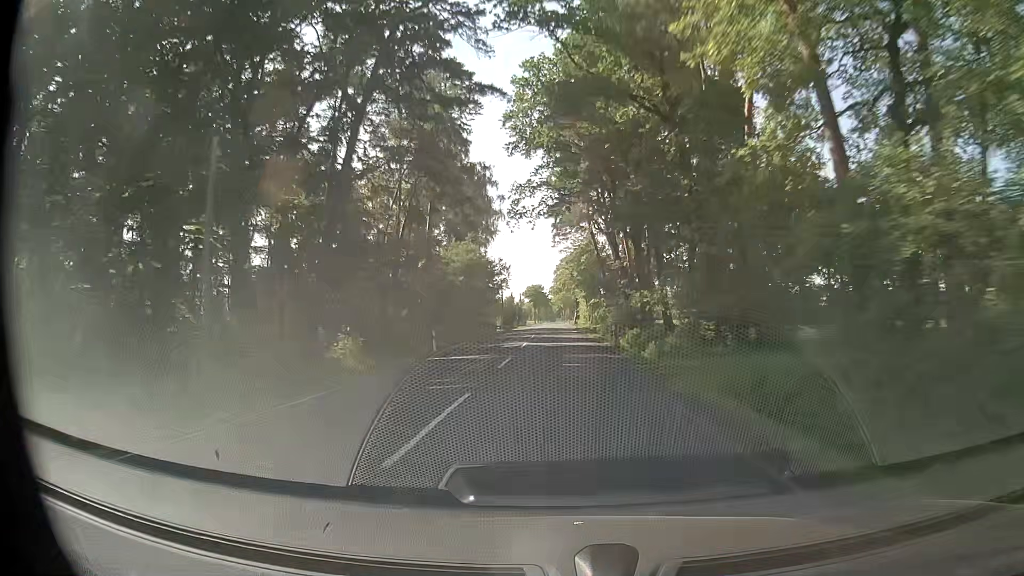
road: secondary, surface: asphalt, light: Day
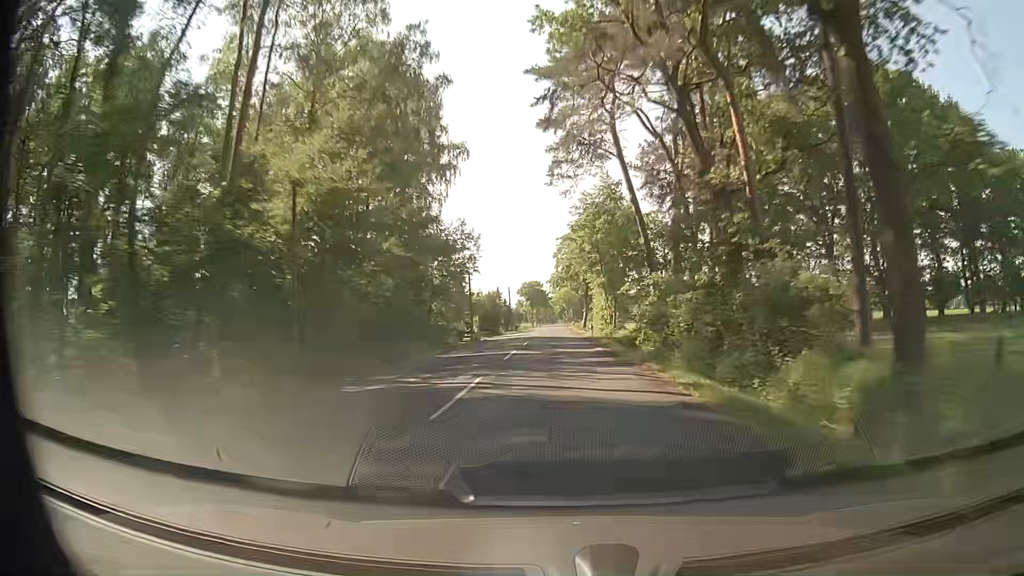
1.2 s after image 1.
(-0.1, +33.1) m; 0°
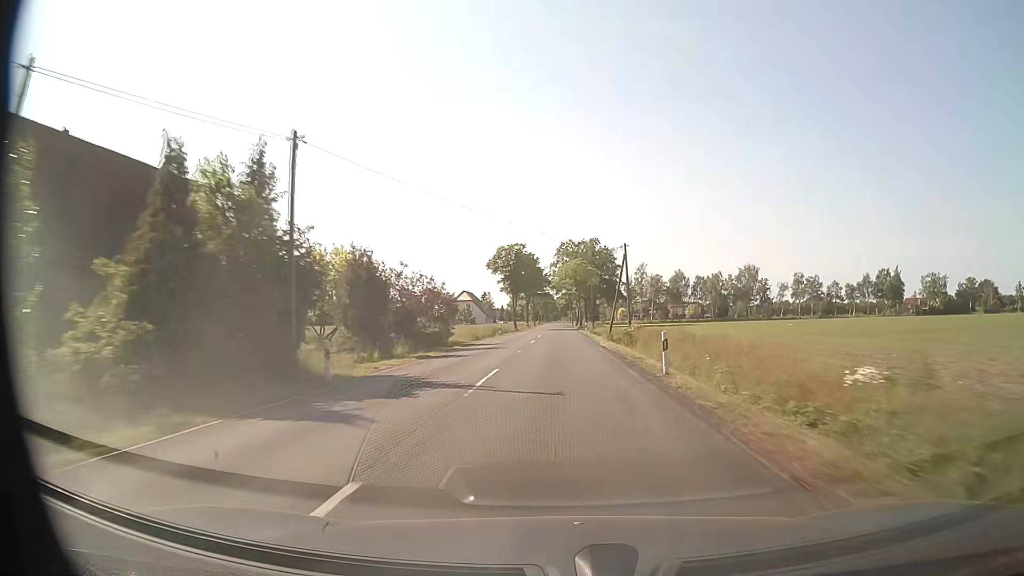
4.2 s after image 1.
(-0.7, +82.1) m; -1°
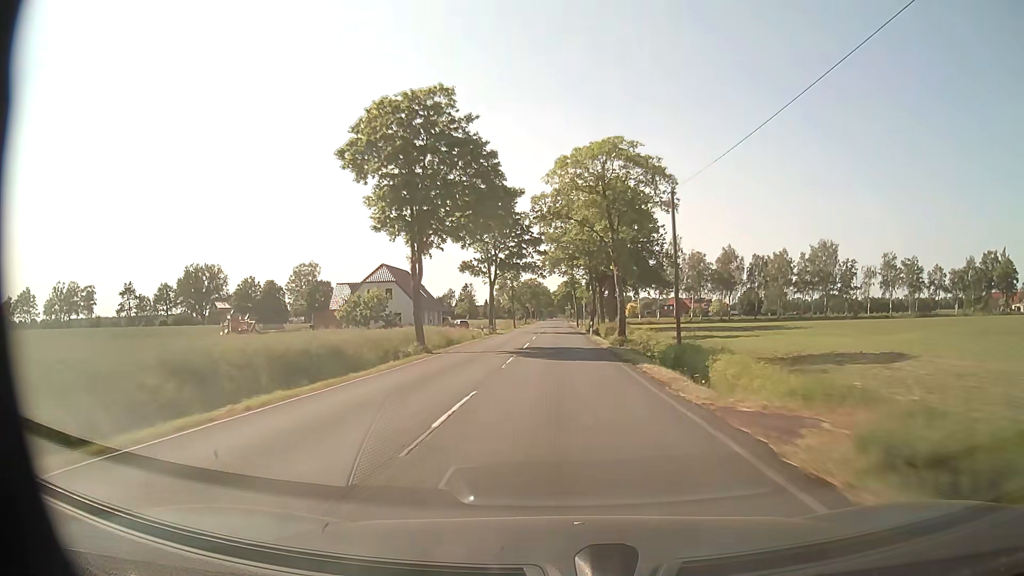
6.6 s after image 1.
(+0.3, +65.4) m; 0°
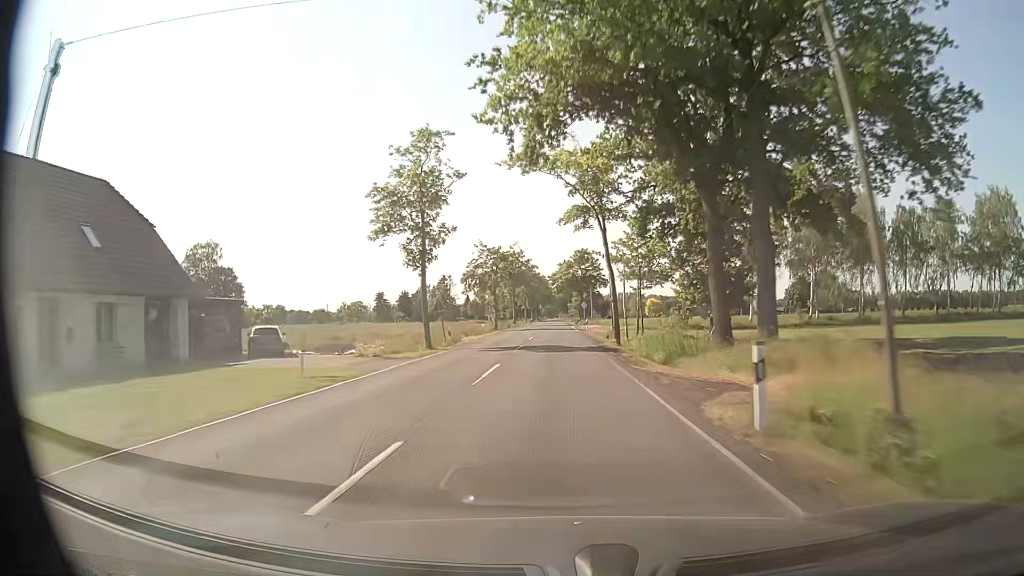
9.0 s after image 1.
(+0.1, +65.6) m; 0°
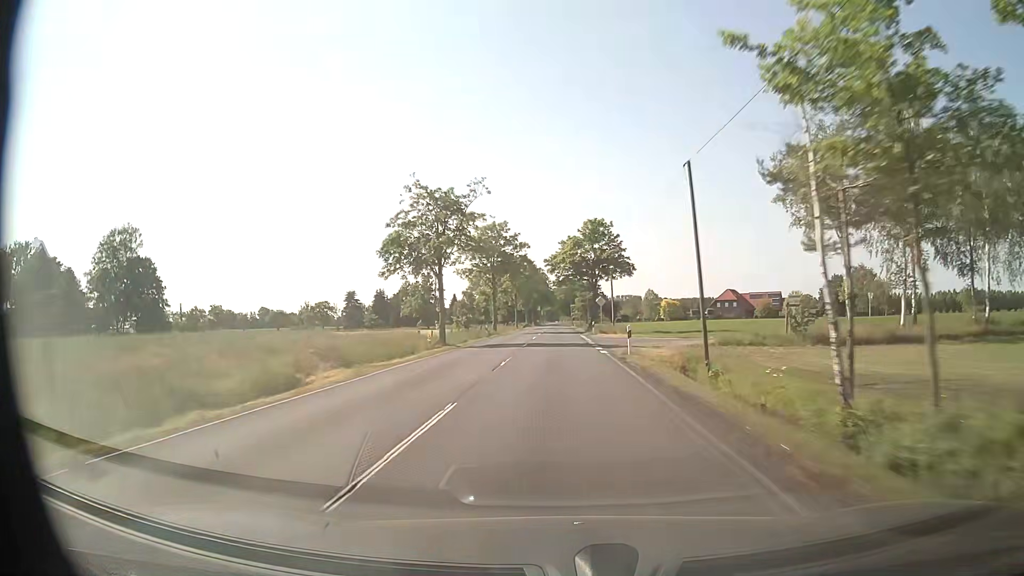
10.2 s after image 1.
(0.0, +32.9) m; 0°
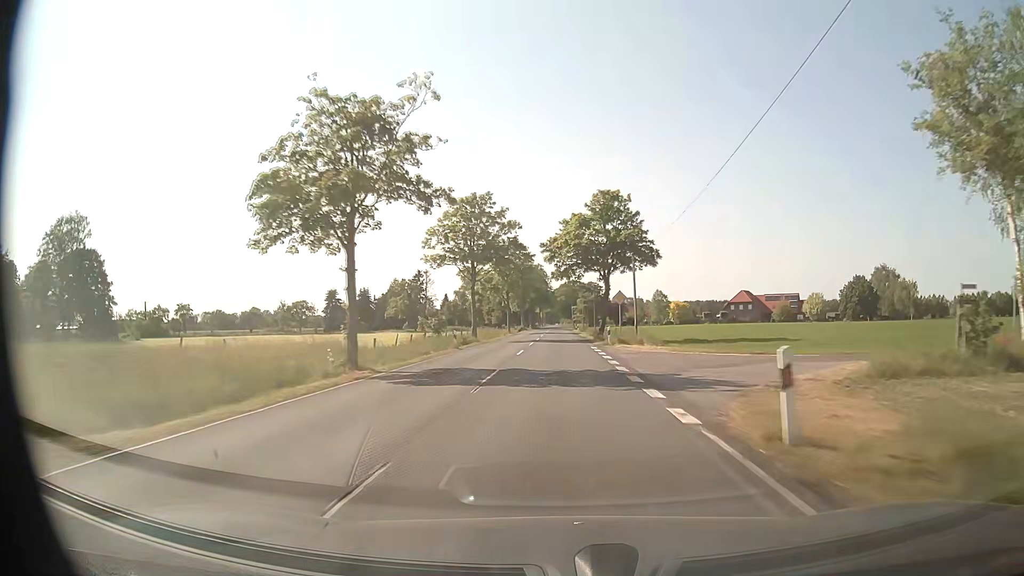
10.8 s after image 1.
(0.0, +16.4) m; 0°
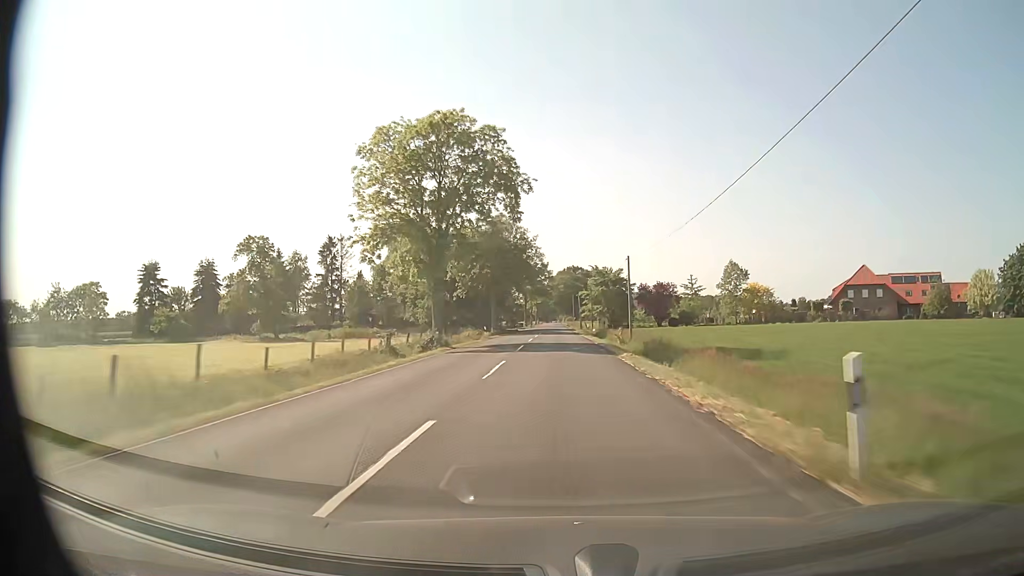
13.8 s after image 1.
(+0.4, +82.1) m; +1°
(0, +10) (0, +20) (0, +30) (0, +40) (0, +50) (0, +60) (0, +70) (0, +80) (0, +90) (0, +100) m
